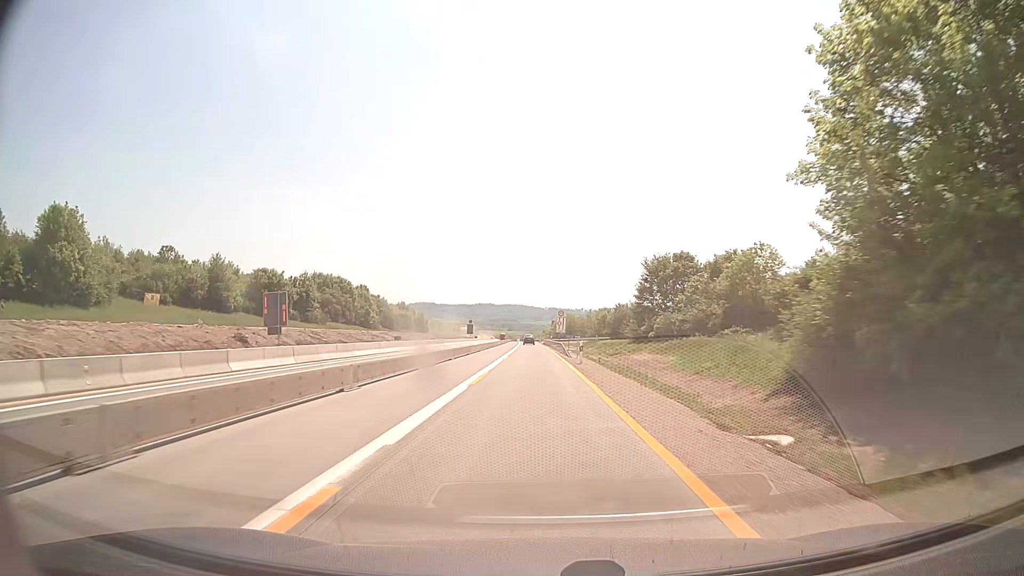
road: motorway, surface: concrete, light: Day
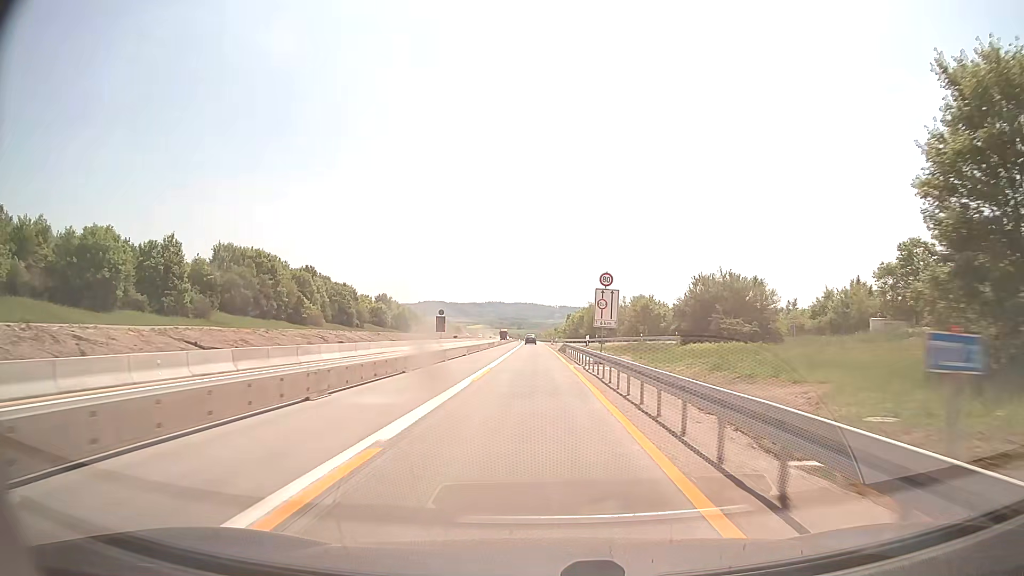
(-0.4, +52.3) m; -1°
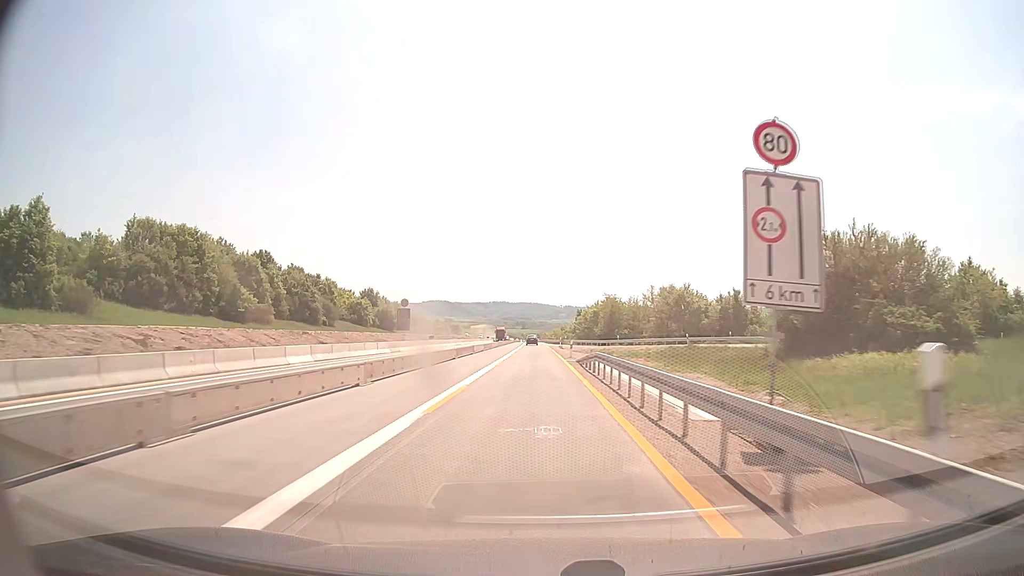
(-0.2, +26.2) m; -1°
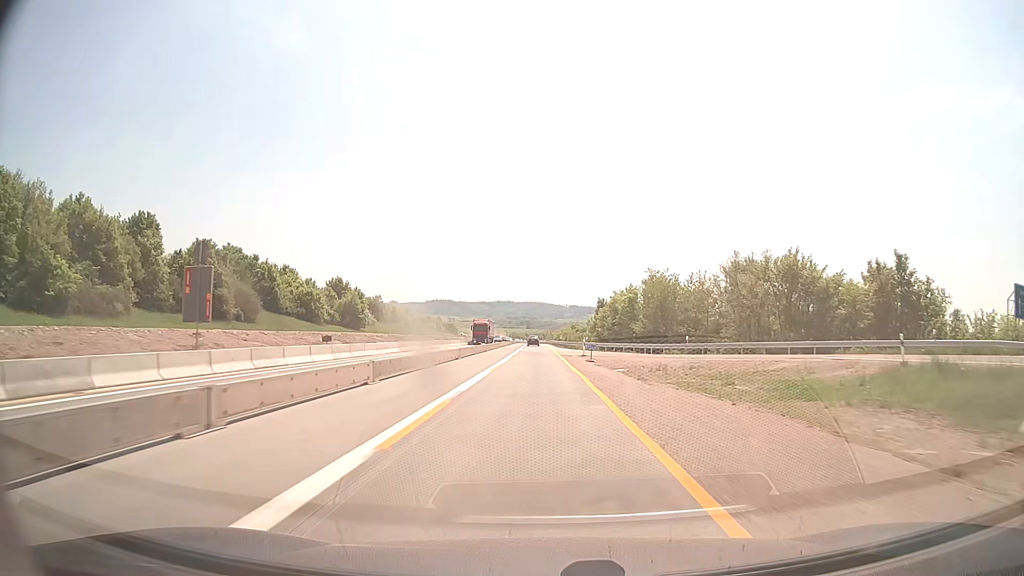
(-0.2, +39.3) m; 0°
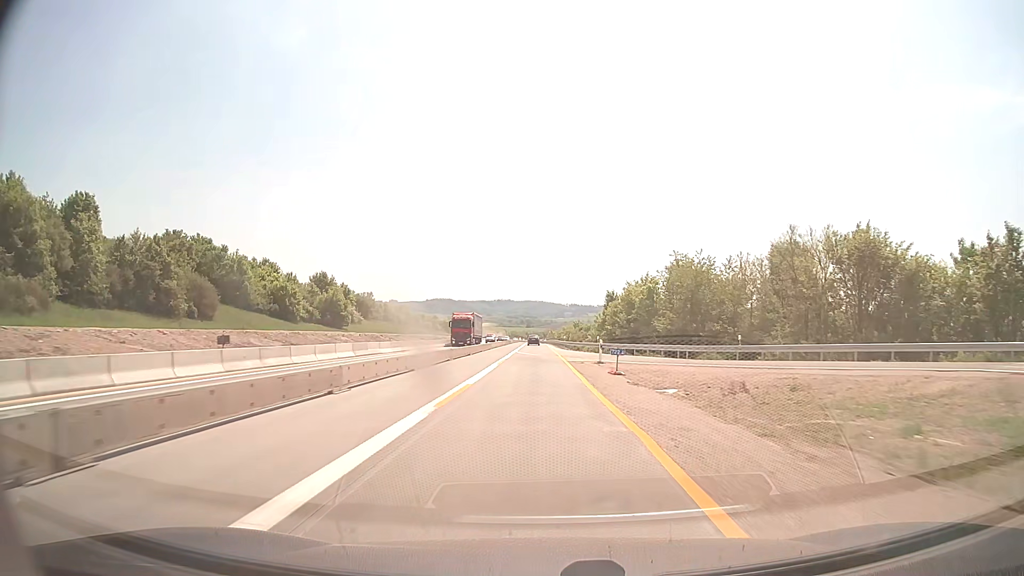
(0.0, +13.1) m; 0°
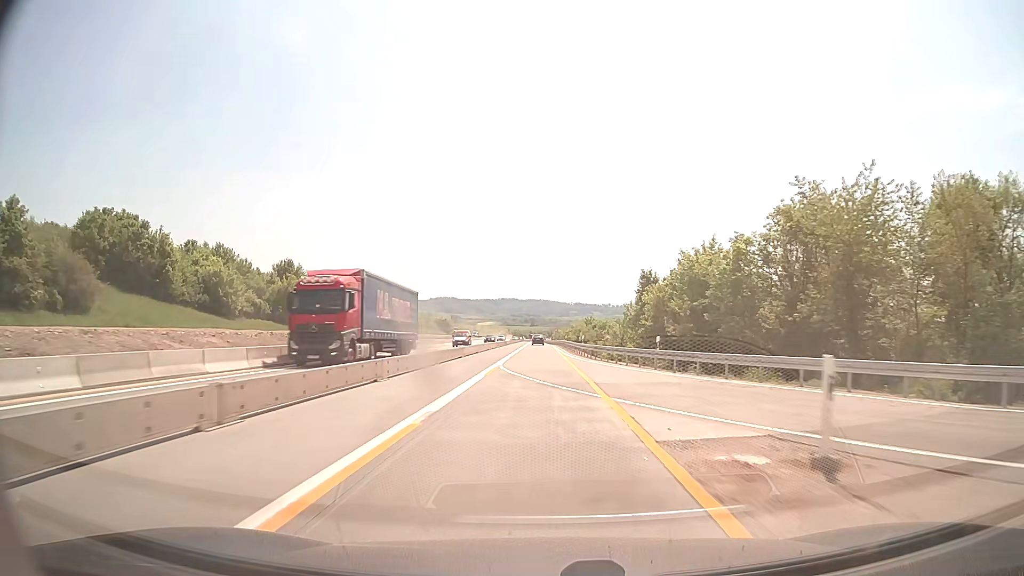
(-0.1, +26.2) m; 0°
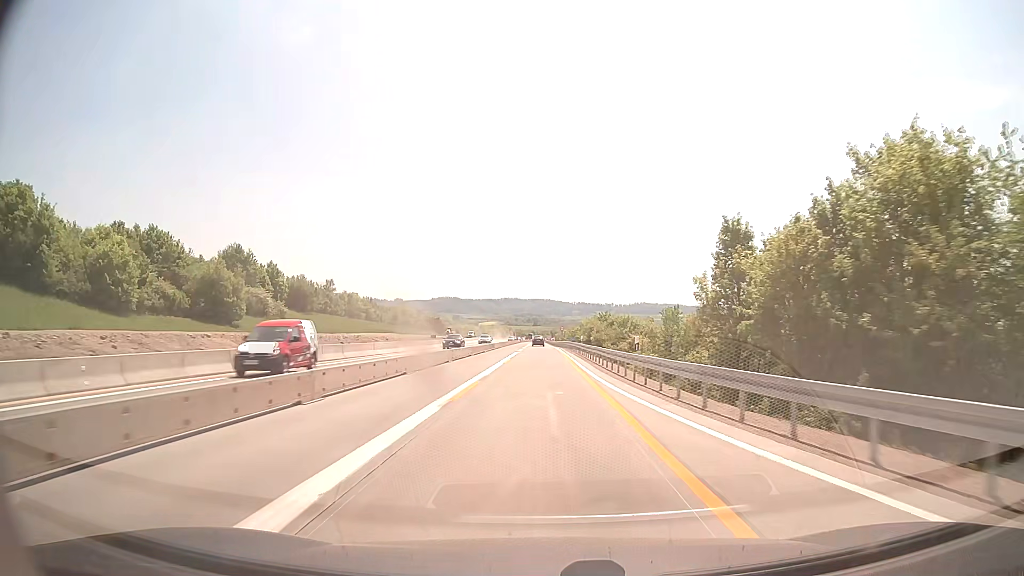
(0.0, +26.2) m; 0°
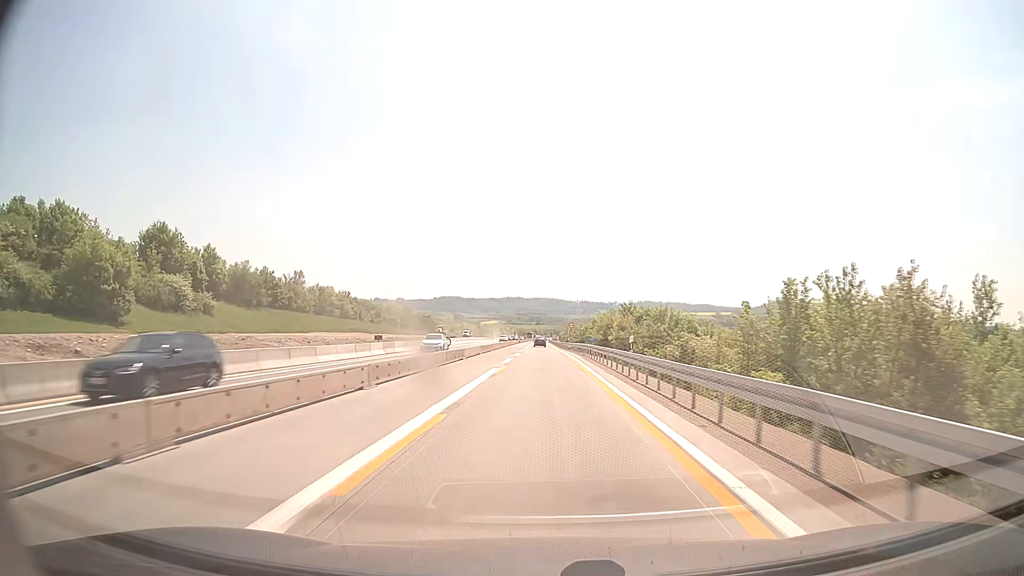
(0.0, +26.2) m; 0°
(0, +10) (0, +20) (0, +30) (0, +40) (0, +50) (0, +60) (0, +70) (0, +80) (0, +90) (0, +100) m
